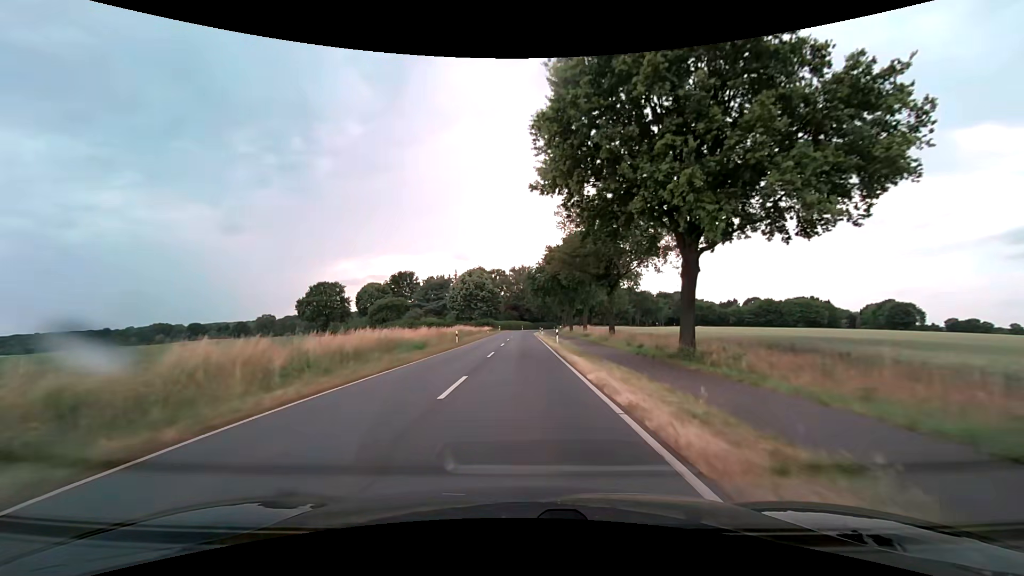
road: secondary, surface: asphalt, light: Day
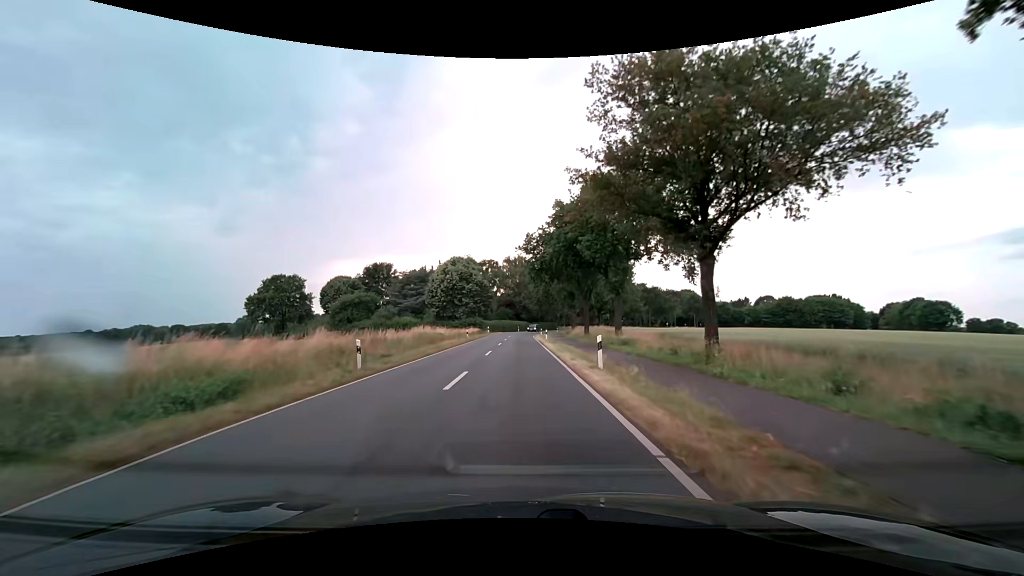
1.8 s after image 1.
(0.0, +22.9) m; 0°
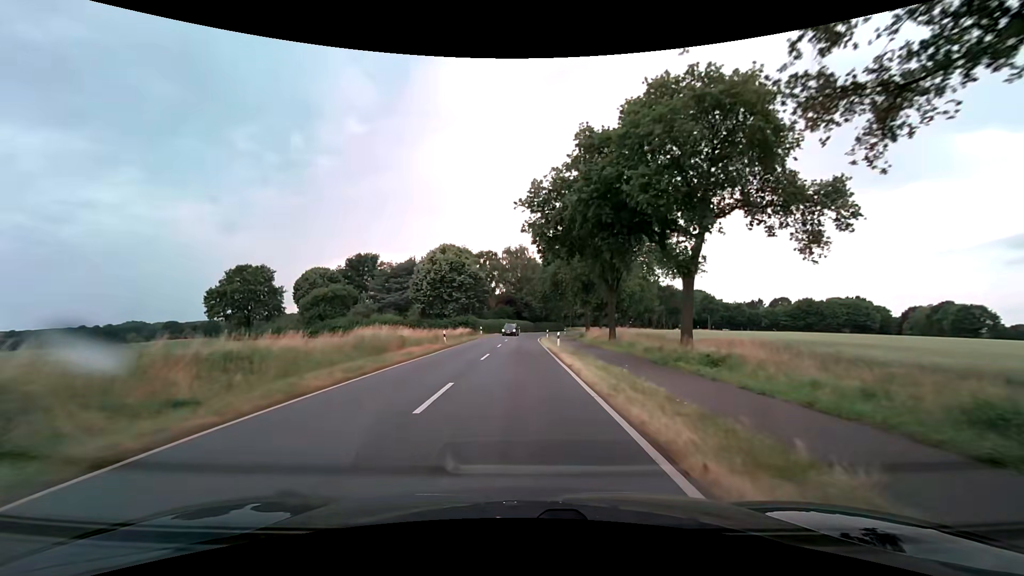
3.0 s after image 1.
(0.0, +15.2) m; 0°
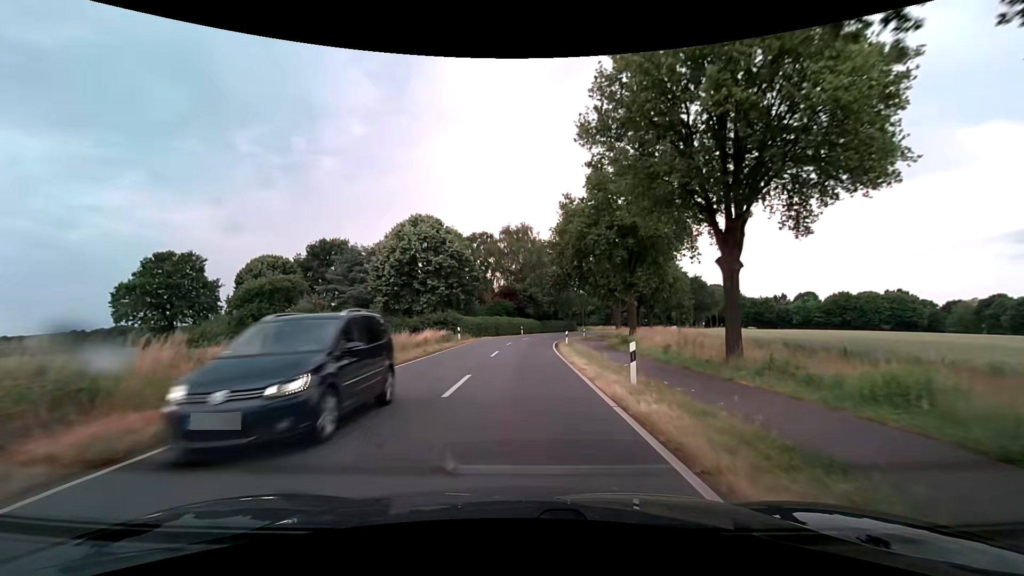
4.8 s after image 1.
(-0.1, +22.8) m; 0°
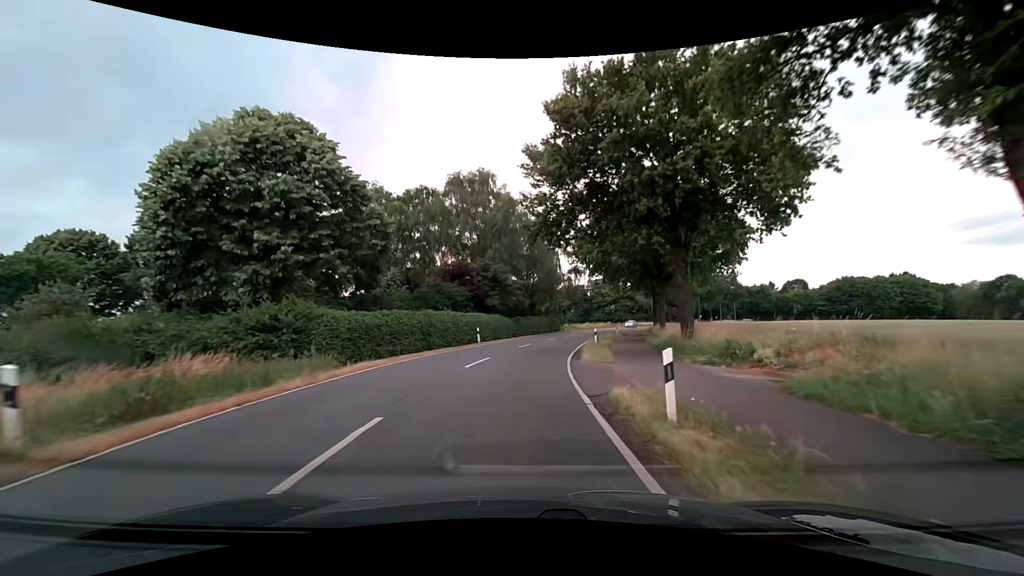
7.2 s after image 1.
(+0.6, +30.4) m; +4°
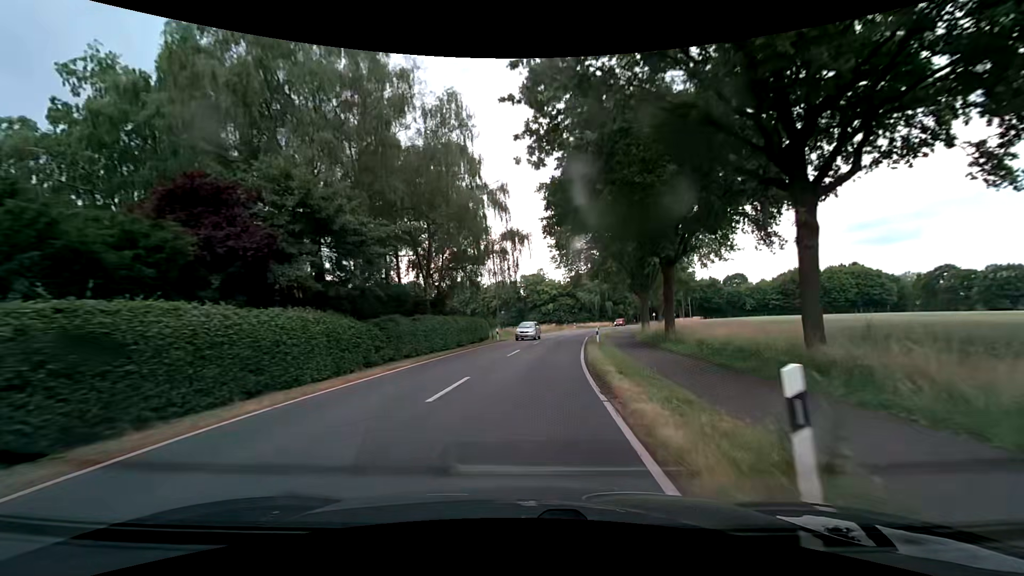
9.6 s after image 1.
(+1.8, +30.3) m; +8°
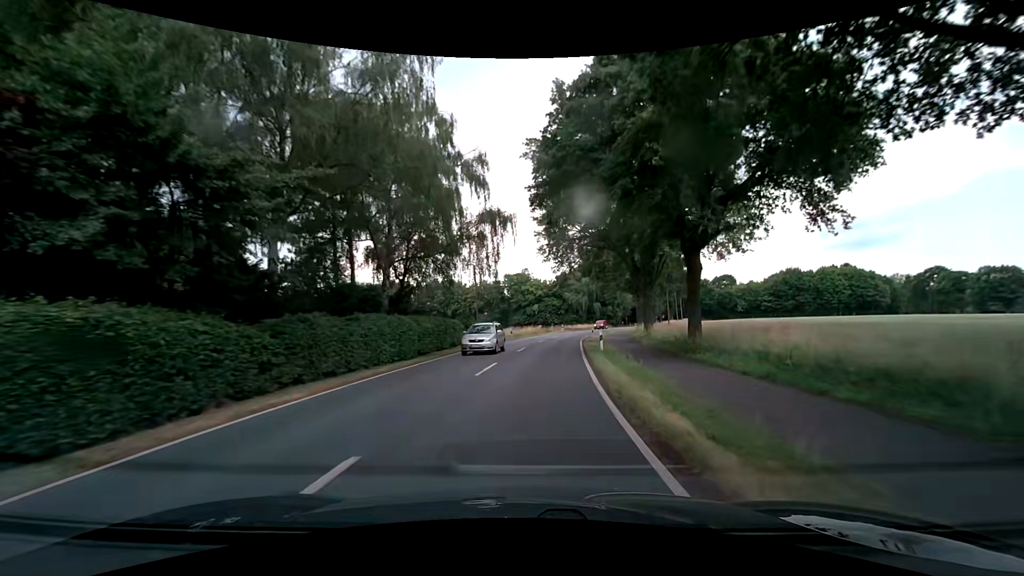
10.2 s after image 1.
(+0.1, +7.6) m; +1°
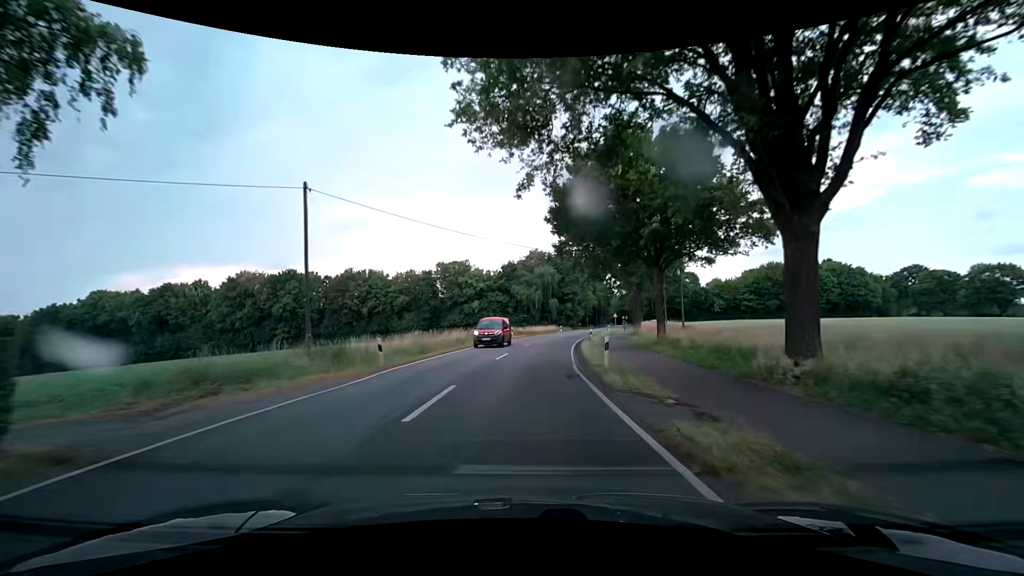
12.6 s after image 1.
(+1.7, +30.4) m; +6°
(0, +10) (+1, +20) (+2, +30) (+3, +40) (+4, +50) (+6, +60) (+8, +69) (+10, +79) (+13, +89) (+15, +99) m
